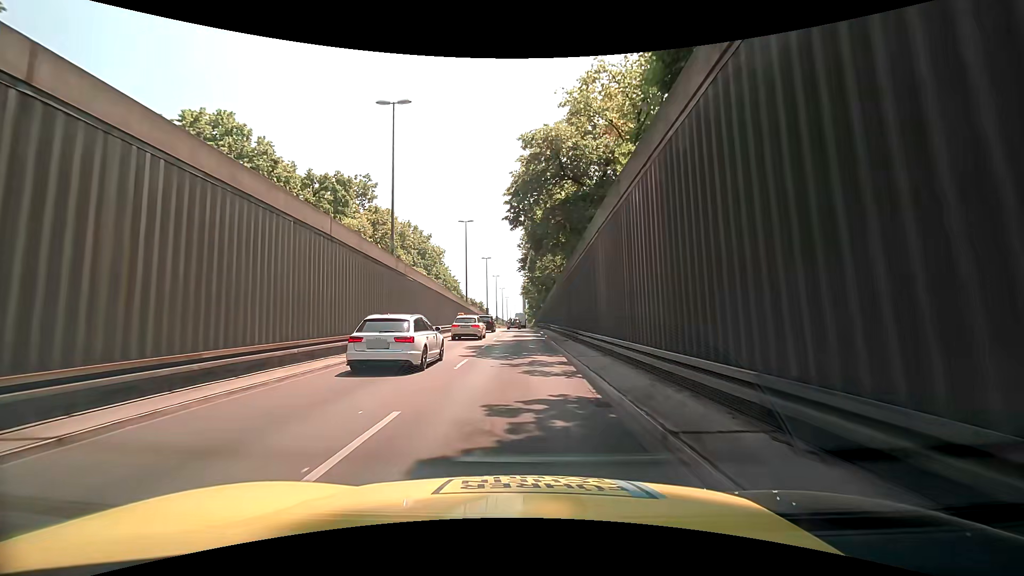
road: trunk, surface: asphalt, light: Day
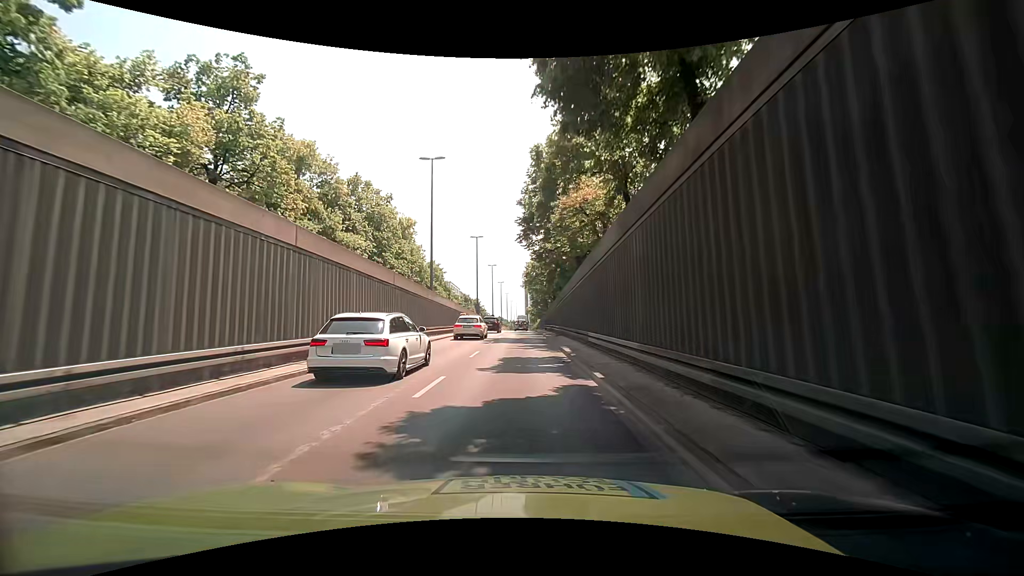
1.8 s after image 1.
(-0.1, +22.9) m; -1°
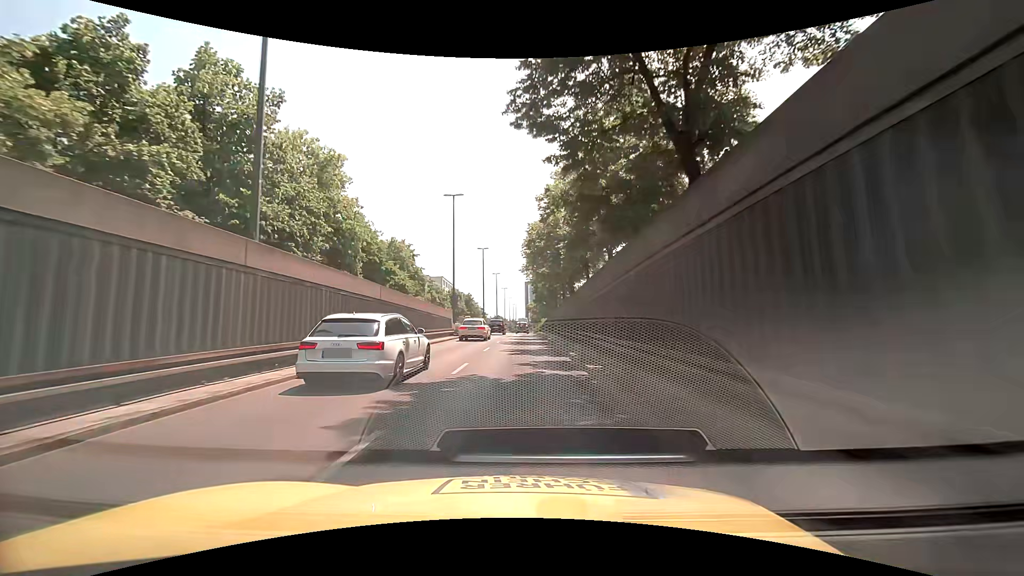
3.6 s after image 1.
(0.0, +22.7) m; 0°
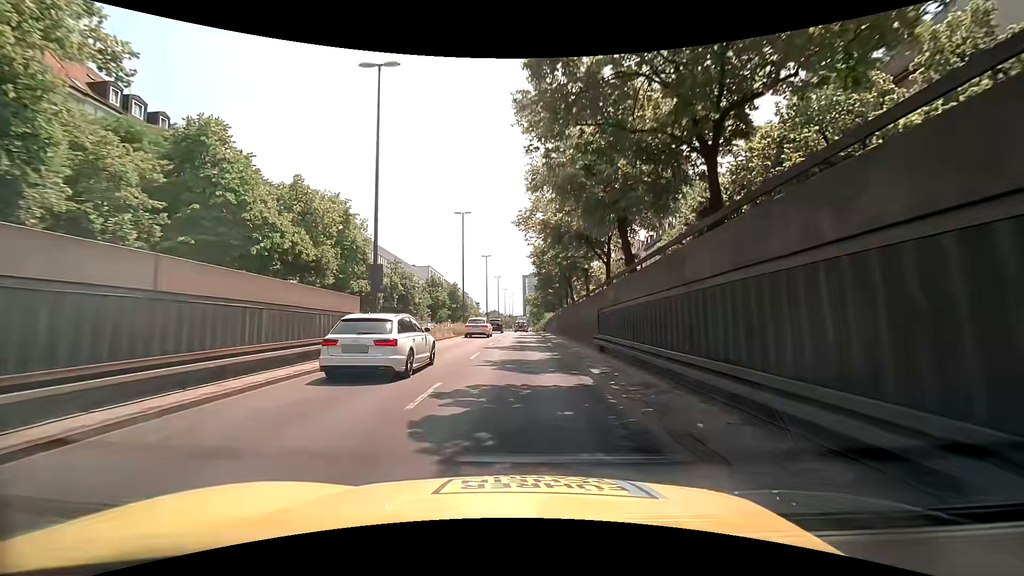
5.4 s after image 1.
(0.0, +22.6) m; 0°
(0, +10) (0, +20) (0, +30) (0, +40) (0, +50) (+1, +60) (+1, +70) (+1, +80) (+1, +90) (+1, +100) m
